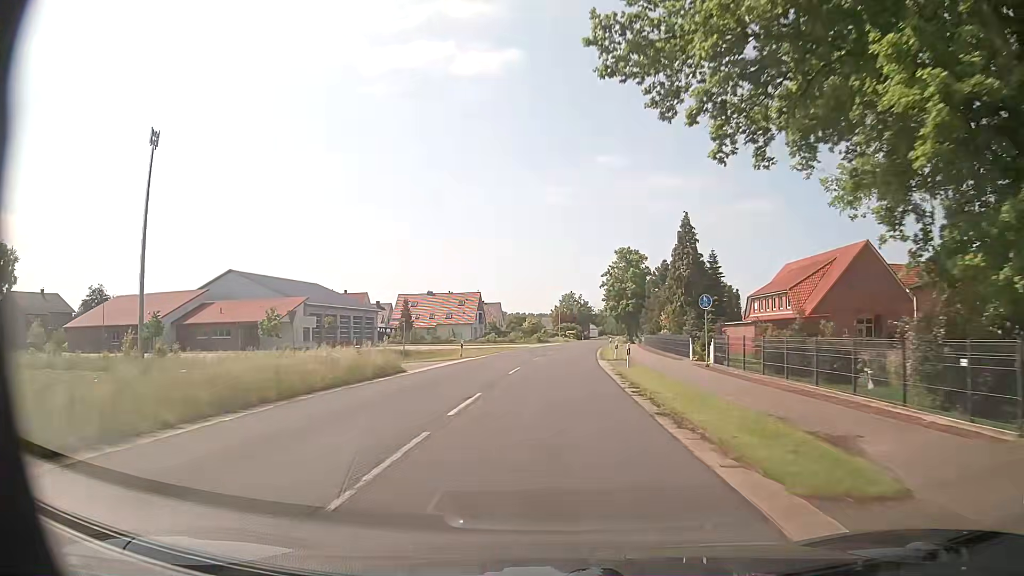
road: secondary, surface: asphalt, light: Day
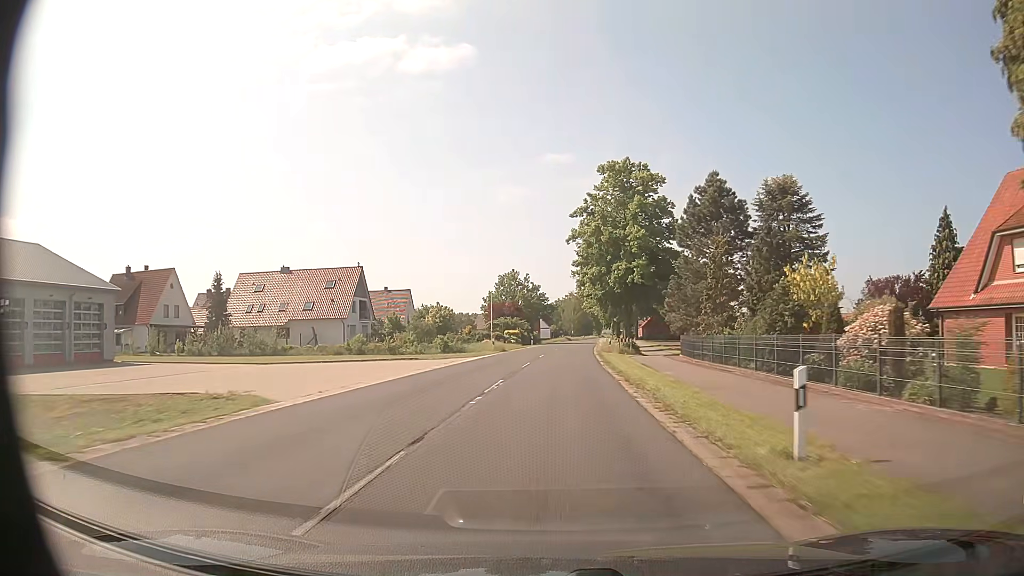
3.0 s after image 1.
(+2.1, +55.5) m; +4°
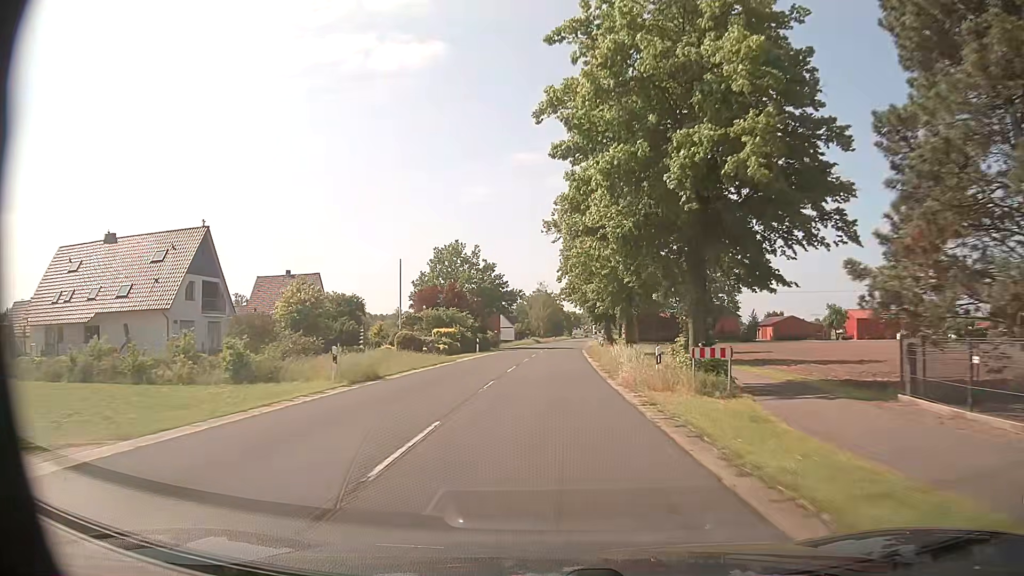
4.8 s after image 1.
(+0.8, +33.3) m; +3°
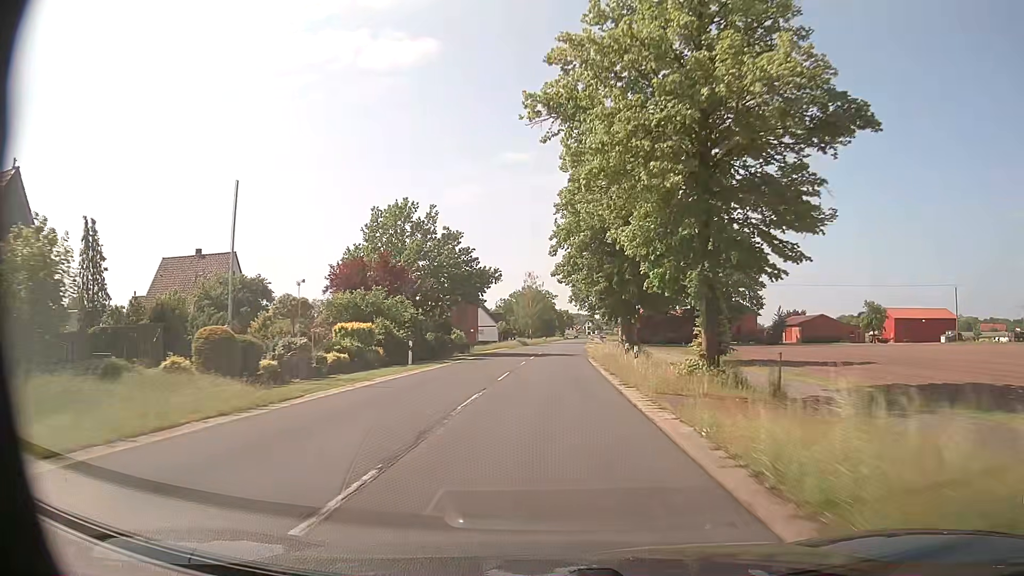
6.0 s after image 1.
(+0.1, +22.2) m; +1°
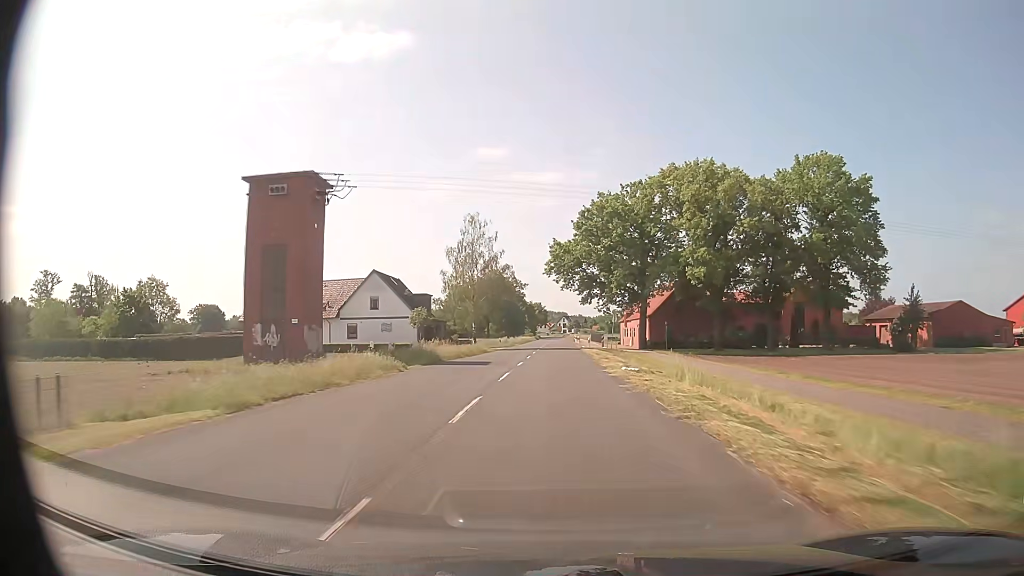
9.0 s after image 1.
(+0.9, +55.6) m; +2°
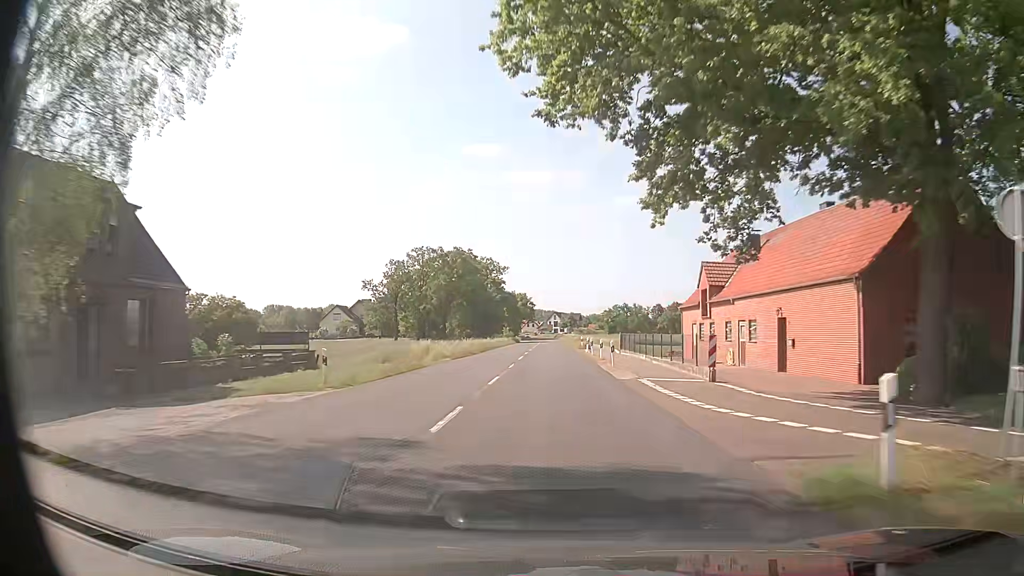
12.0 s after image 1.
(+0.7, +55.6) m; +1°
(0, +10) (0, +20) (0, +30) (0, +40) (0, +50) (0, +60) (0, +70) (+1, +80) (+1, +90) (+1, +100) m
